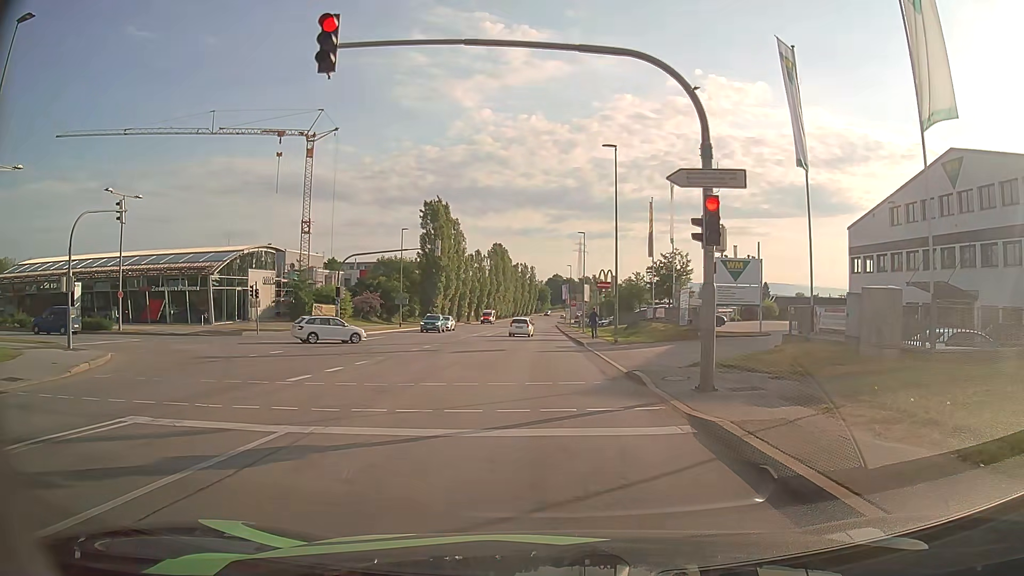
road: secondary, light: Day
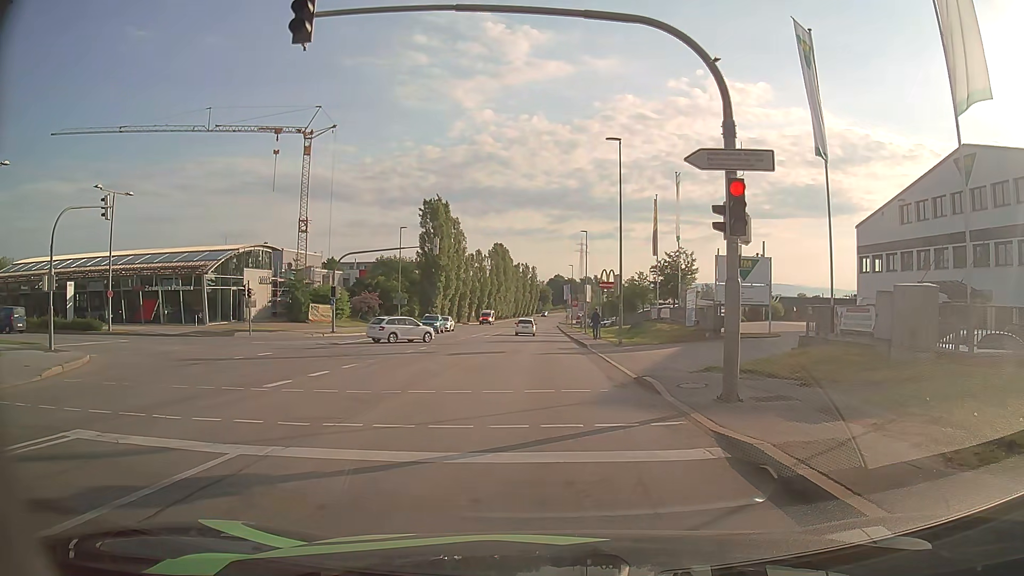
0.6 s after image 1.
(0.0, +1.3) m; 0°
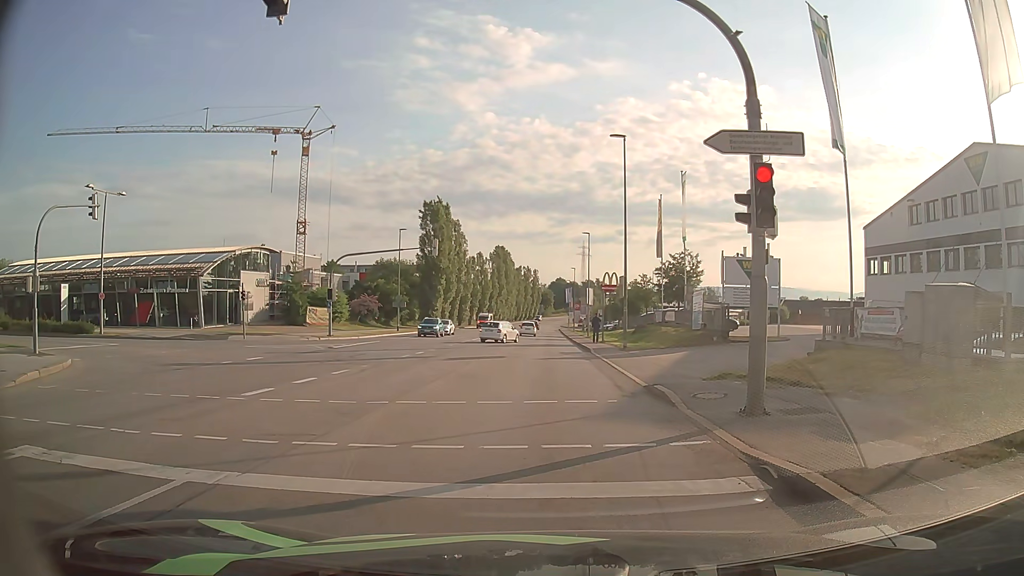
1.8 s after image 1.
(0.0, +1.1) m; -2°
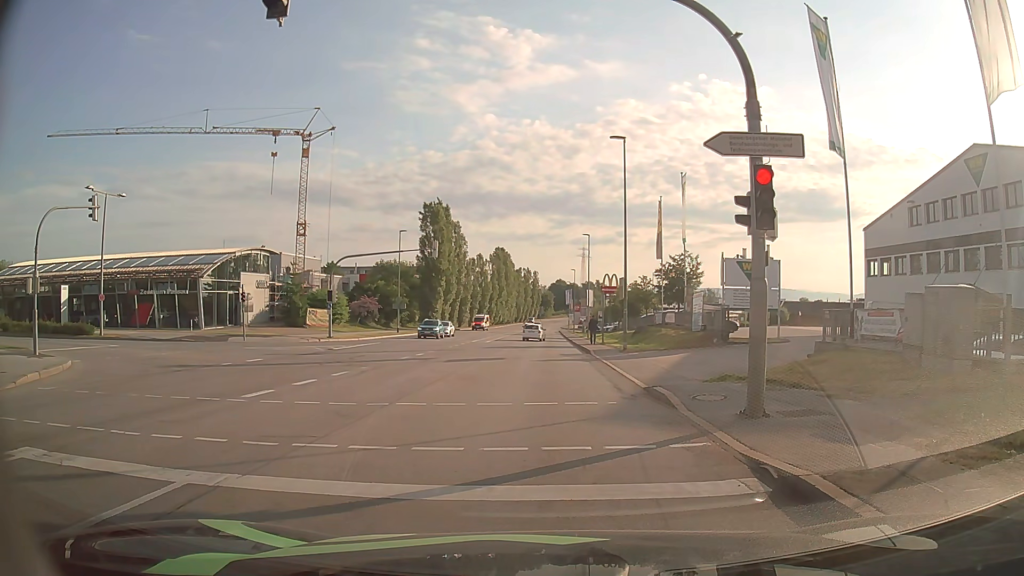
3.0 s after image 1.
(0.0, +0.1) m; 0°
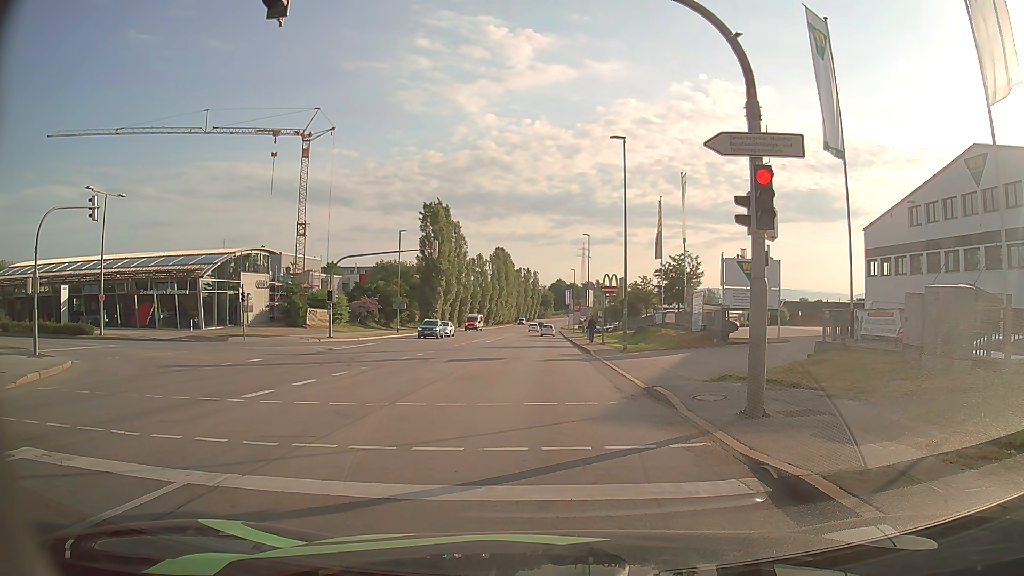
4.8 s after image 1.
(0.0, 0.0) m; 0°
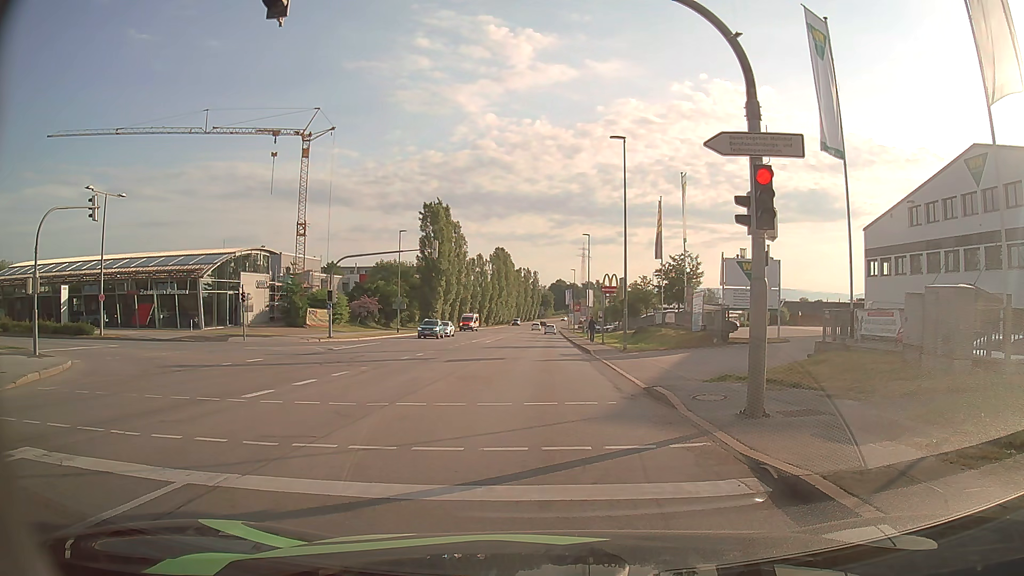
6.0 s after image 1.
(0.0, 0.0) m; 0°
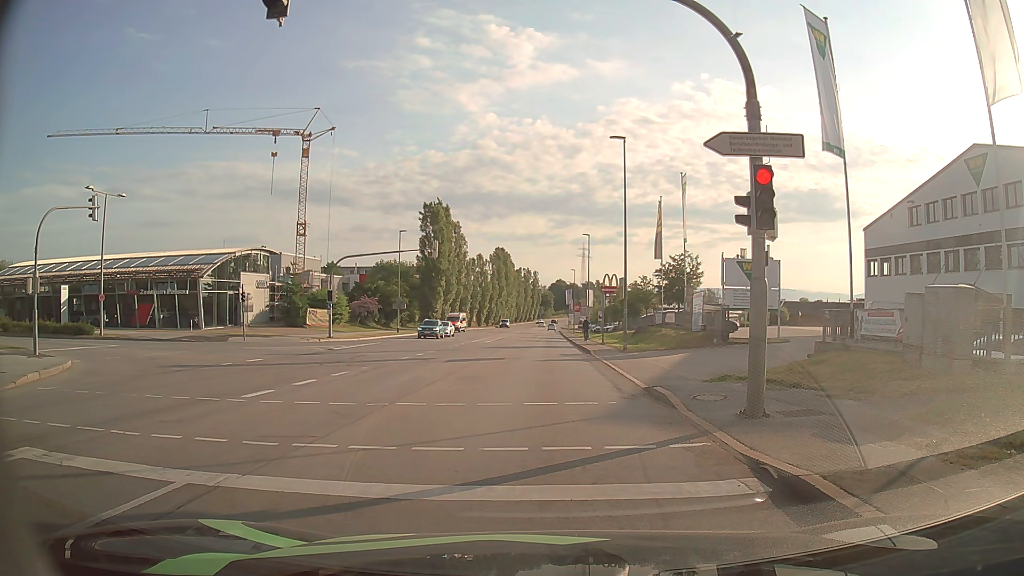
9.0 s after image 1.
(0.0, 0.0) m; 0°
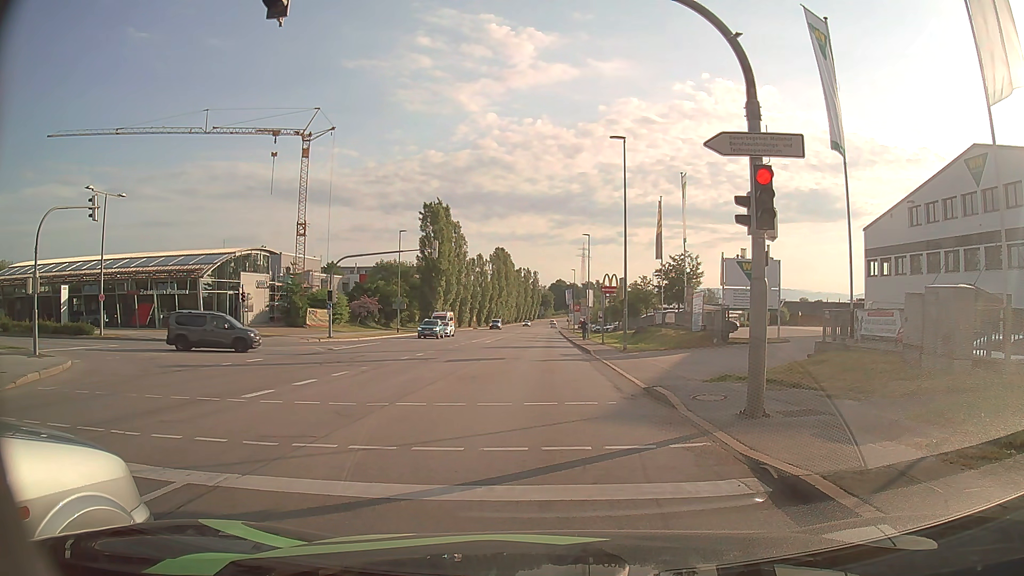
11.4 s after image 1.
(0.0, 0.0) m; 0°
(0, +10) (+1, +20) (+1, +30) (+1, +40) (+2, +50) (+2, +60) (+2, +70) (+3, +80) (+3, +90) (+3, +100) m
